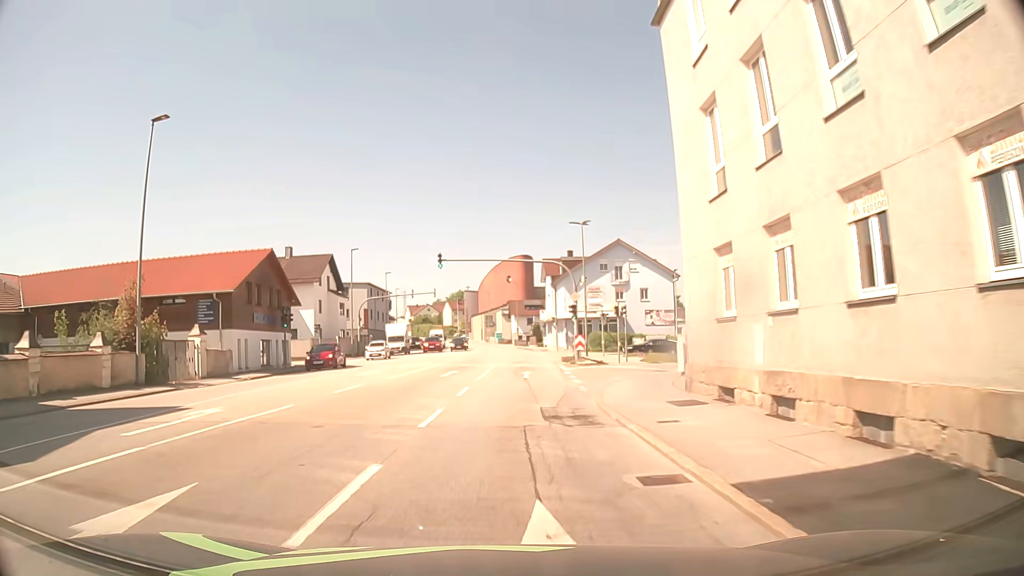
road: tertiary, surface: asphalt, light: Day
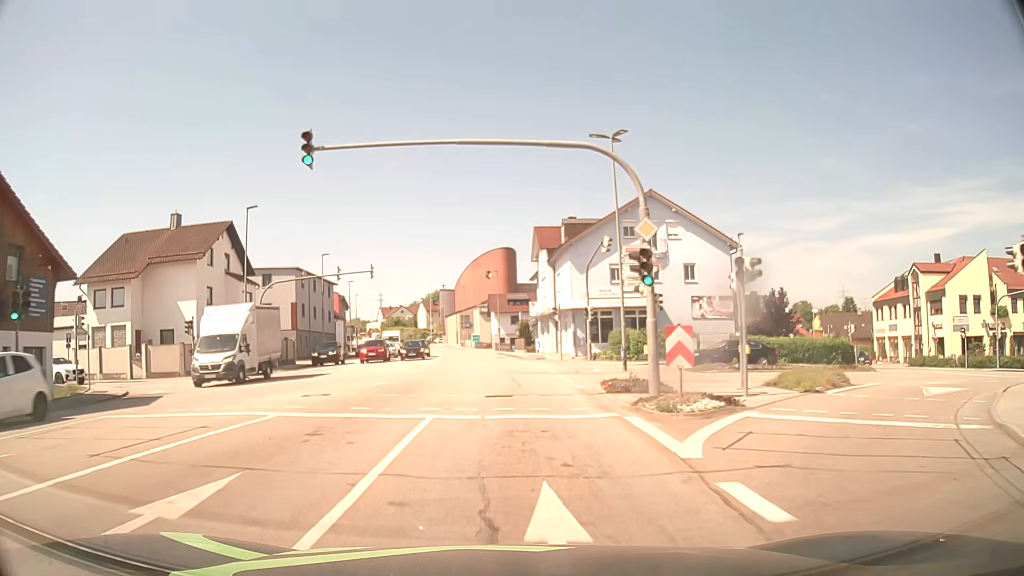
(+0.4, +23.2) m; +2°
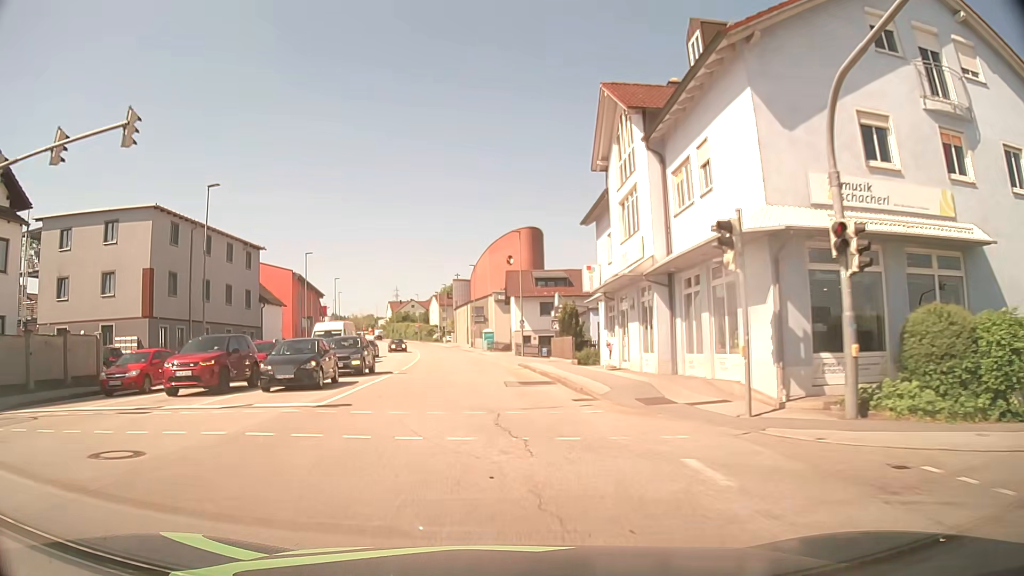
(-0.2, +30.9) m; -2°
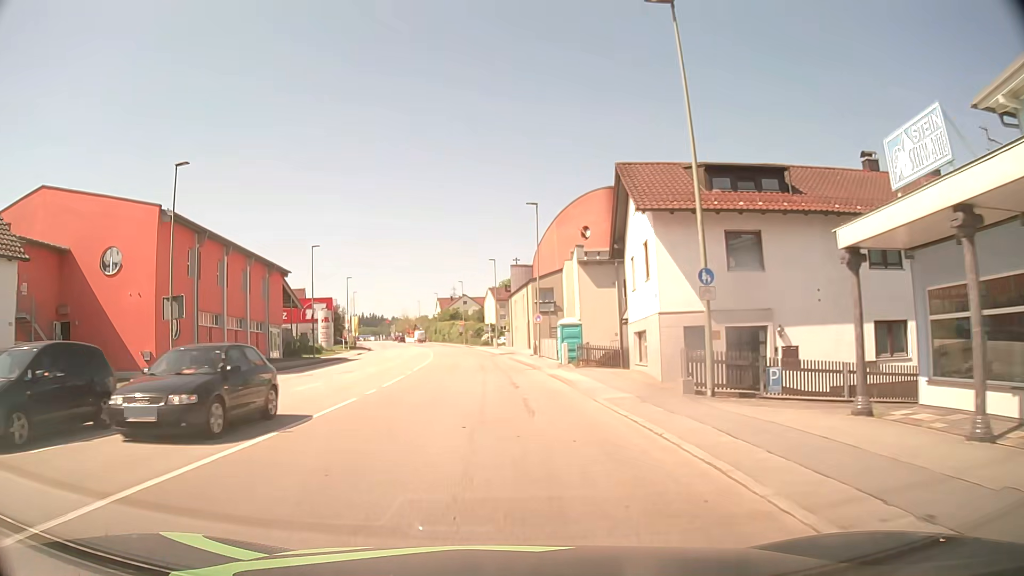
(-1.9, +38.7) m; -6°
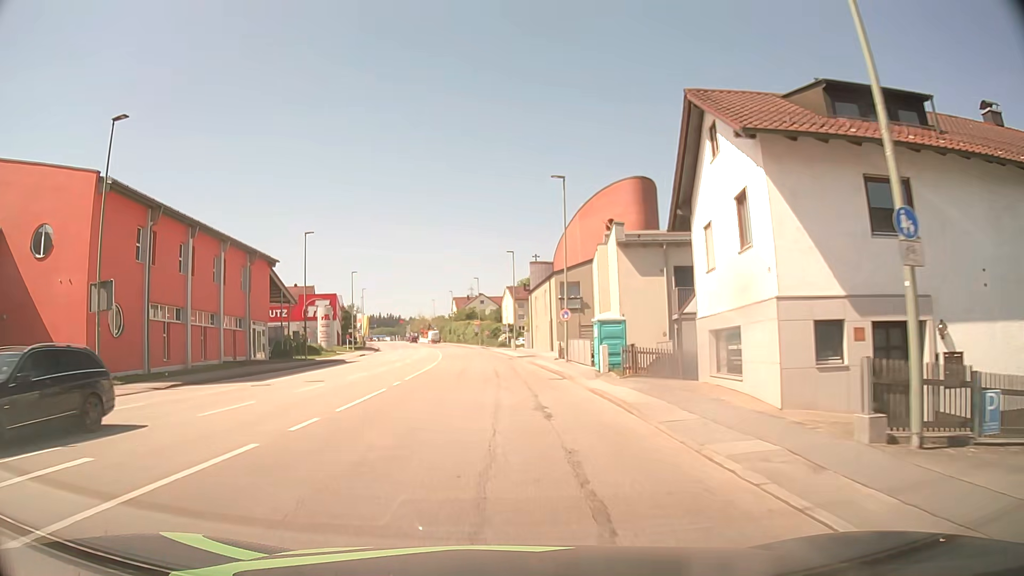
(-0.1, +7.8) m; -2°
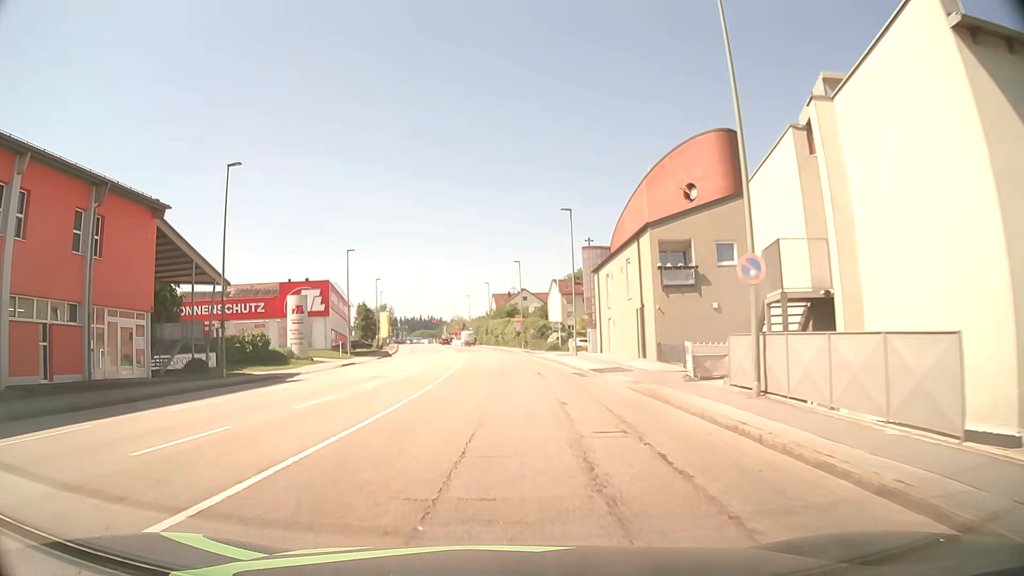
(-0.8, +23.3) m; -3°
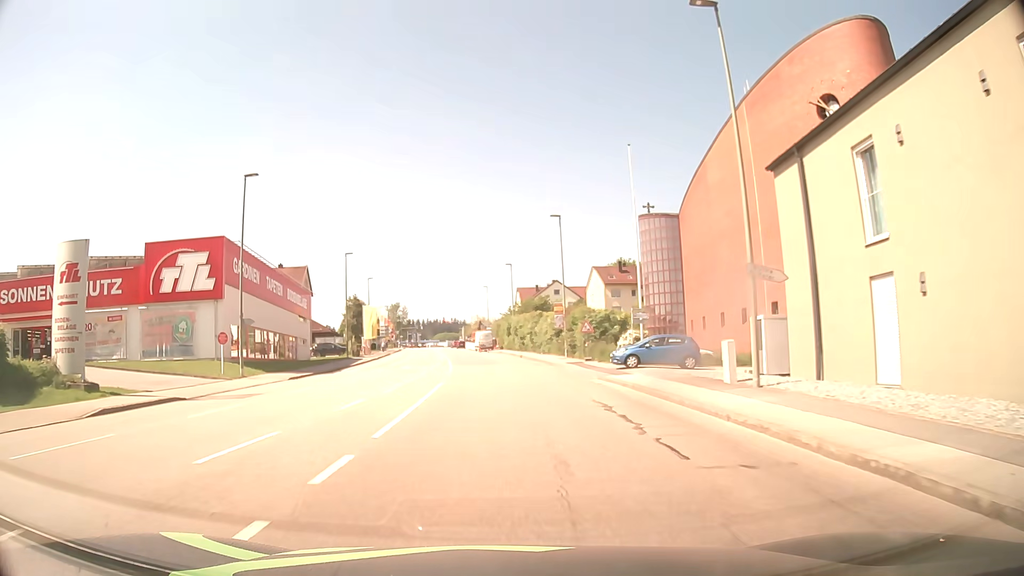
(-0.6, +30.9) m; -2°
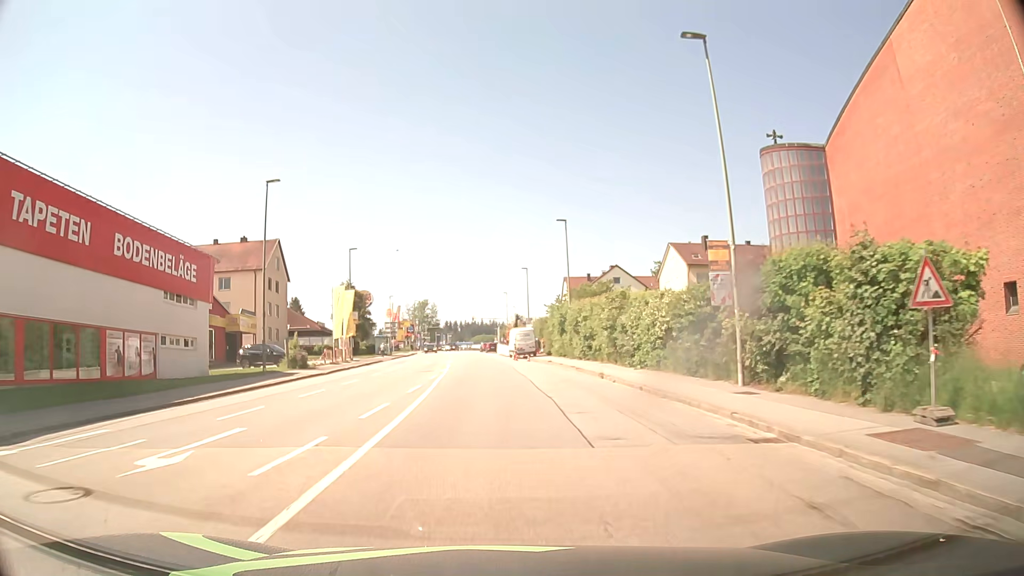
(-0.9, +31.0) m; -3°
(0, +10) (0, +20) (0, +30) (-1, +40) (-1, +50) (-2, +60) (-2, +70) (-3, +80) (-4, +90) (-4, +100) m
